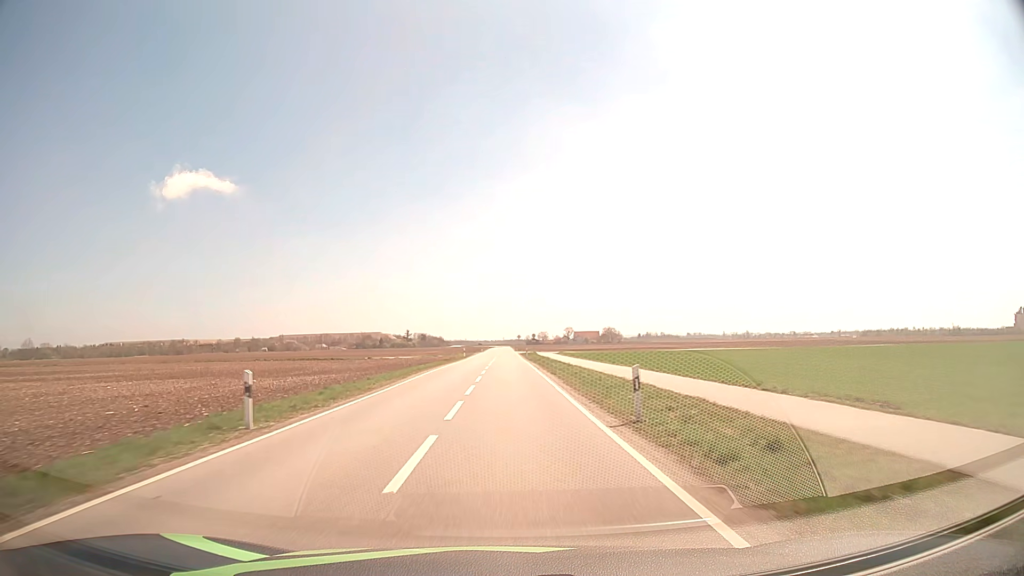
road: tertiary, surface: asphalt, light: Day
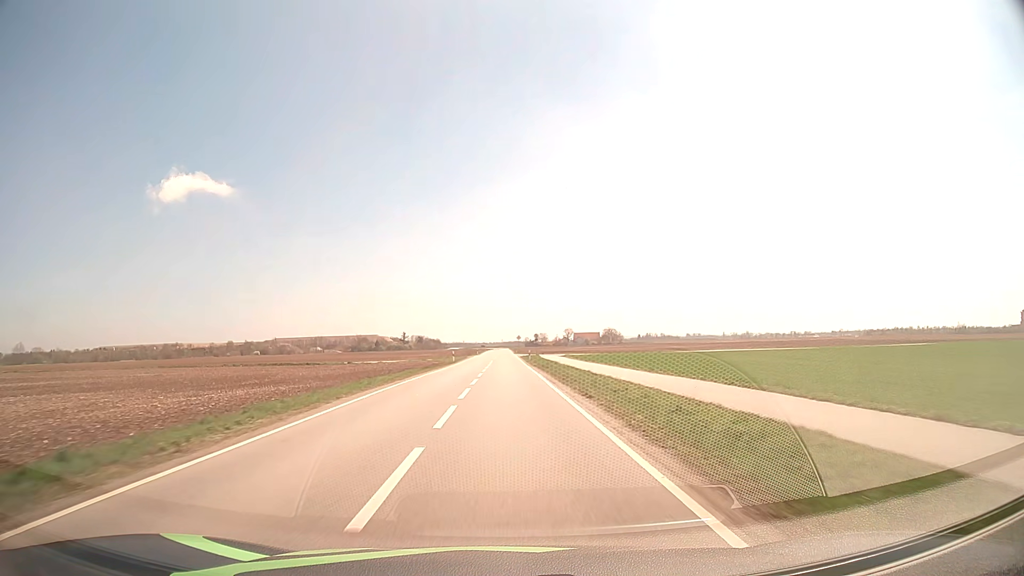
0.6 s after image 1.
(0.0, +13.4) m; 0°
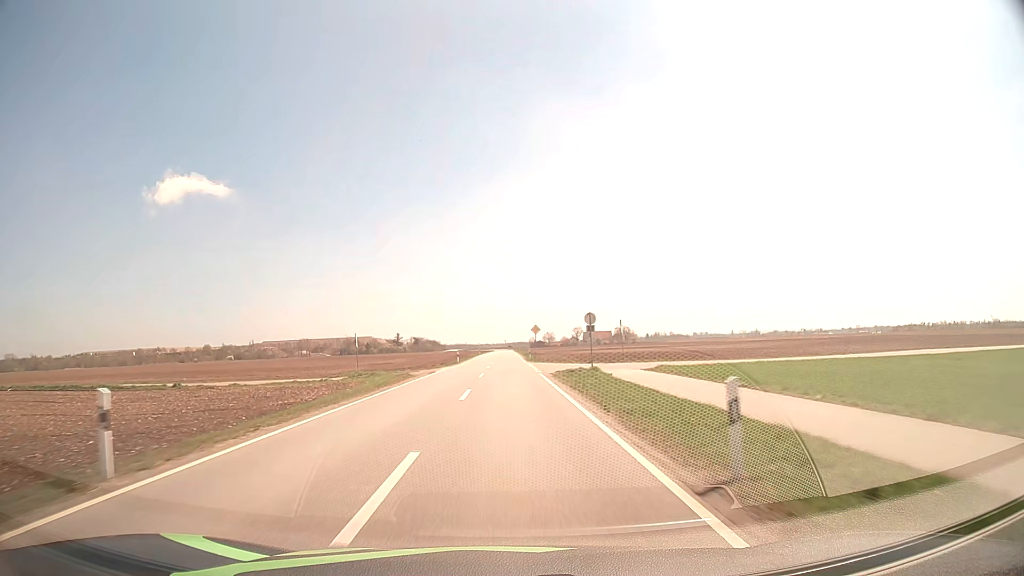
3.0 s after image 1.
(-0.2, +54.3) m; 0°
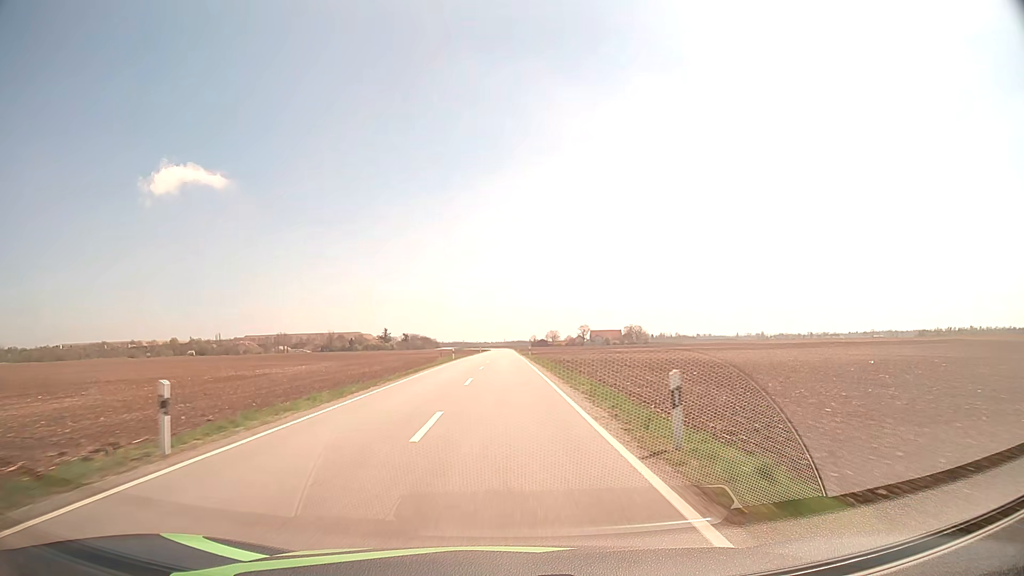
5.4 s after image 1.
(0.0, +55.5) m; 0°
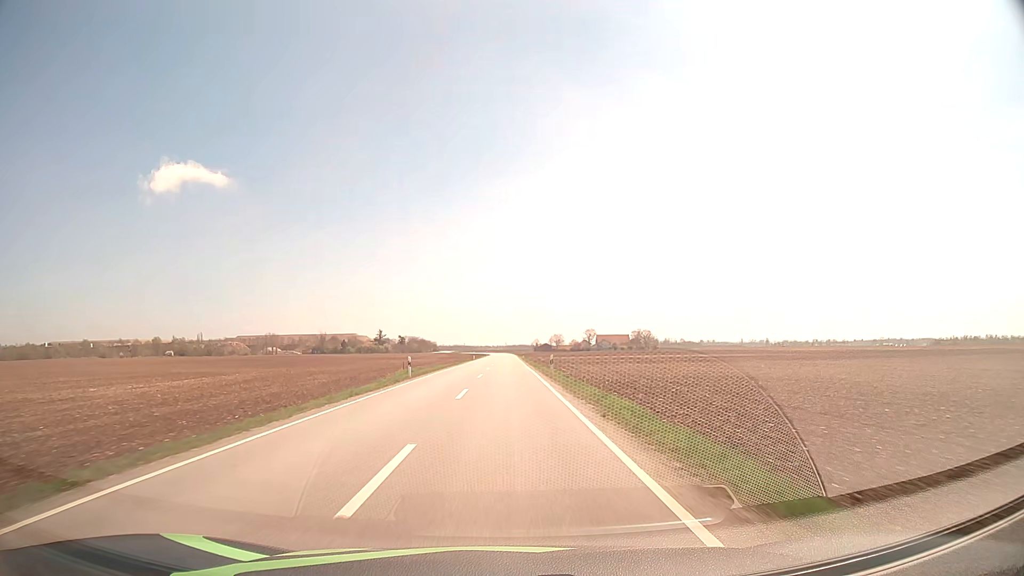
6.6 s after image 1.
(0.0, +28.1) m; 0°
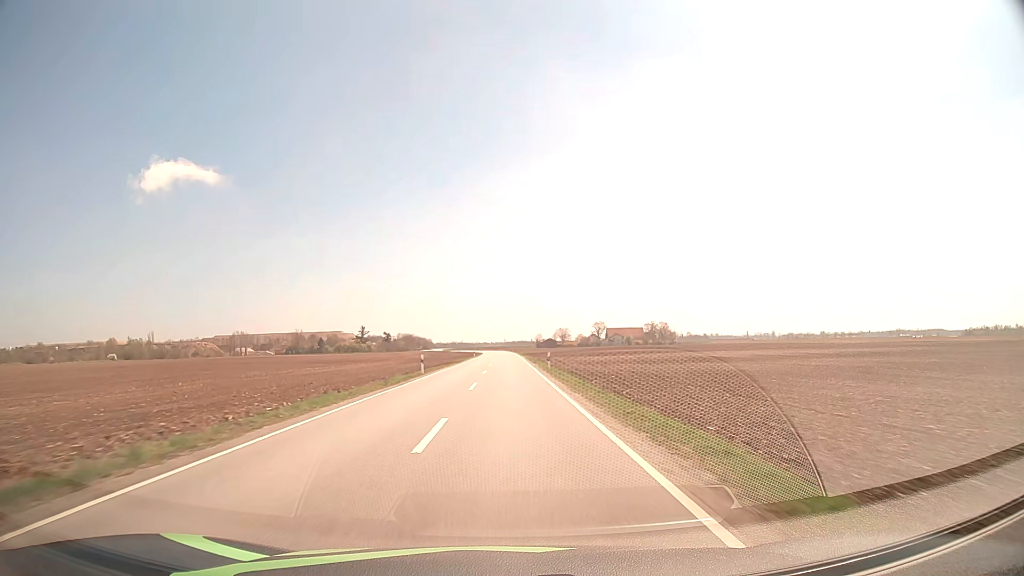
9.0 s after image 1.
(-0.1, +57.0) m; 0°
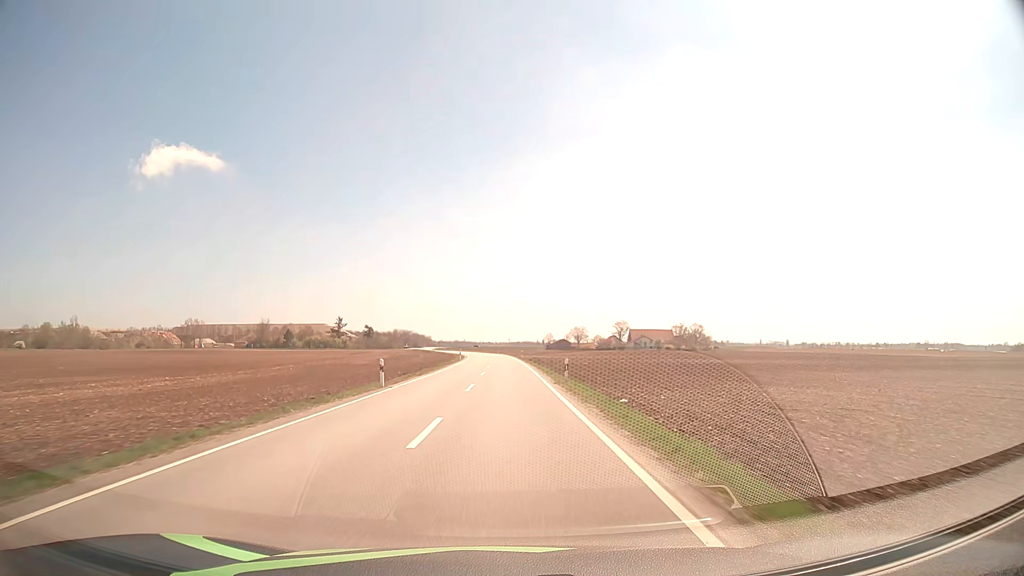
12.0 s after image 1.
(+0.1, +71.5) m; 0°
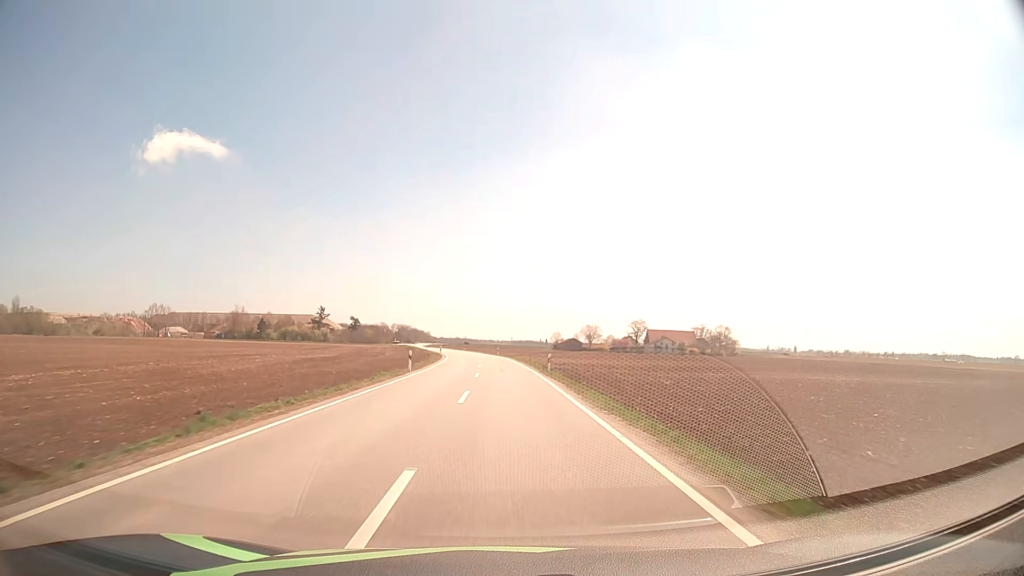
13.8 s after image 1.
(-0.2, +41.9) m; 0°
(0, +10) (0, +20) (0, +30) (0, +40) (-1, +50) (-1, +60) (-2, +70) (-3, +80) (-4, +90) (-5, +100) m
